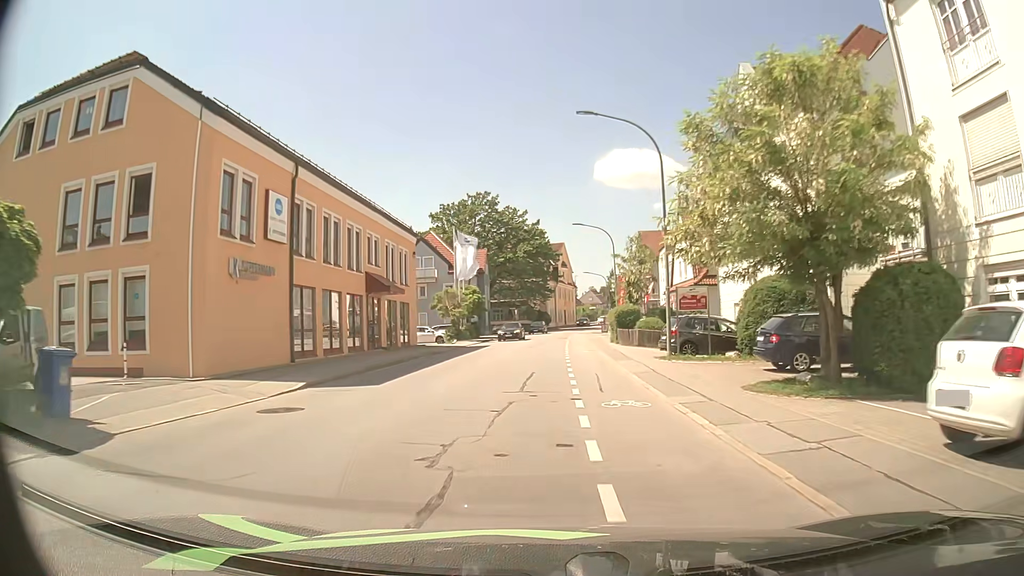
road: tertiary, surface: asphalt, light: Day
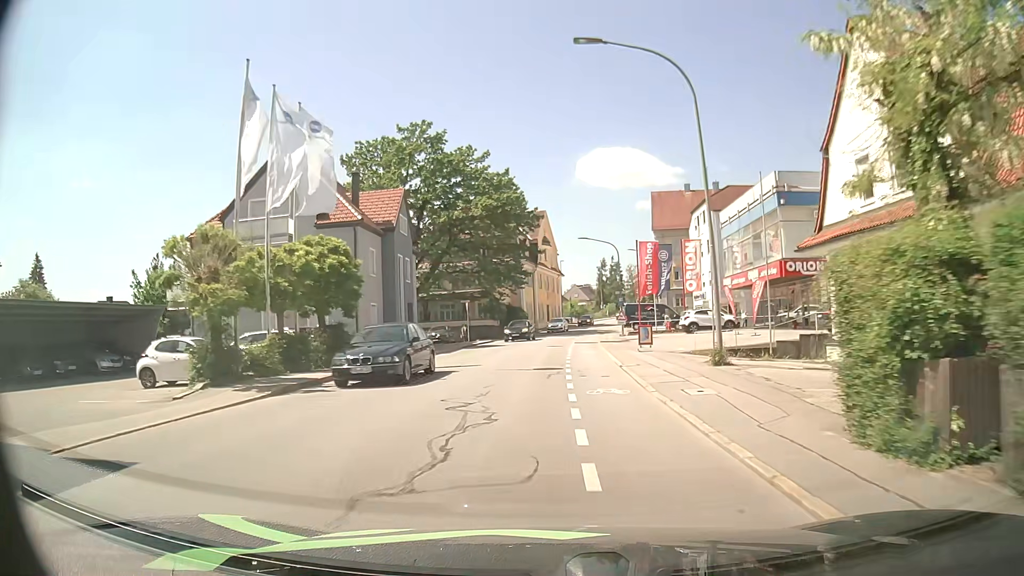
(+0.7, +35.5) m; +2°
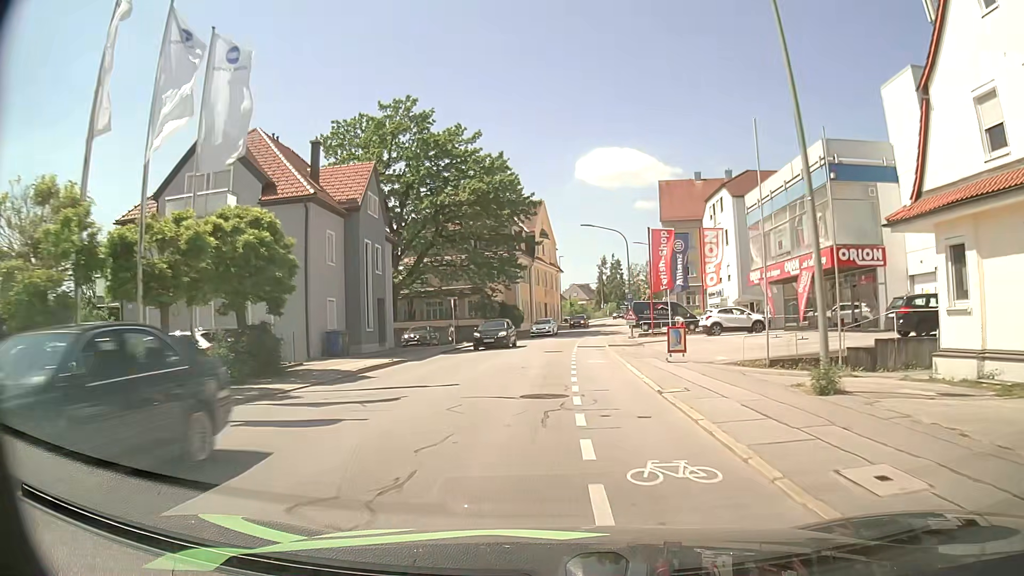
(0.0, +6.9) m; +1°
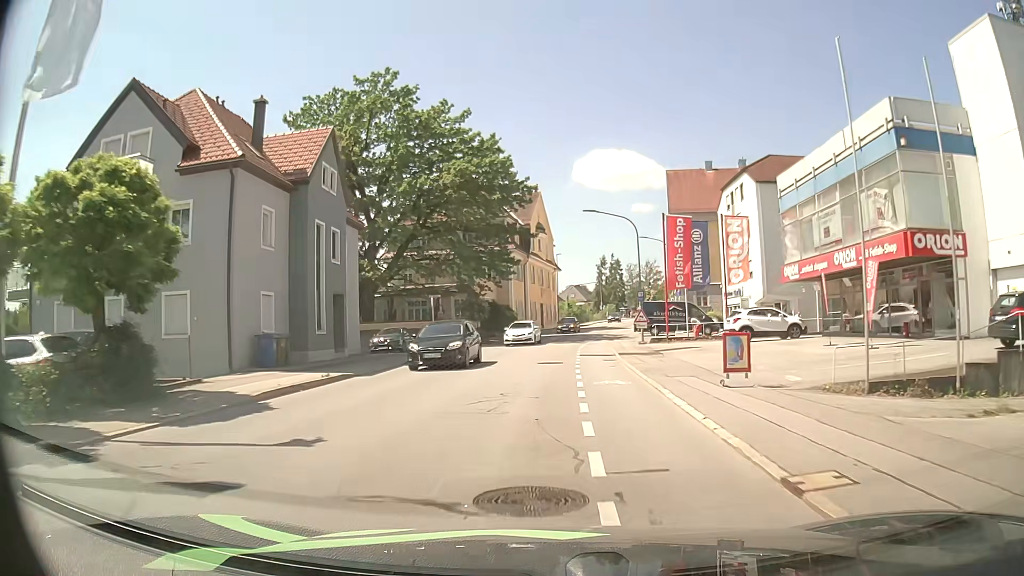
(0.0, +6.7) m; -1°
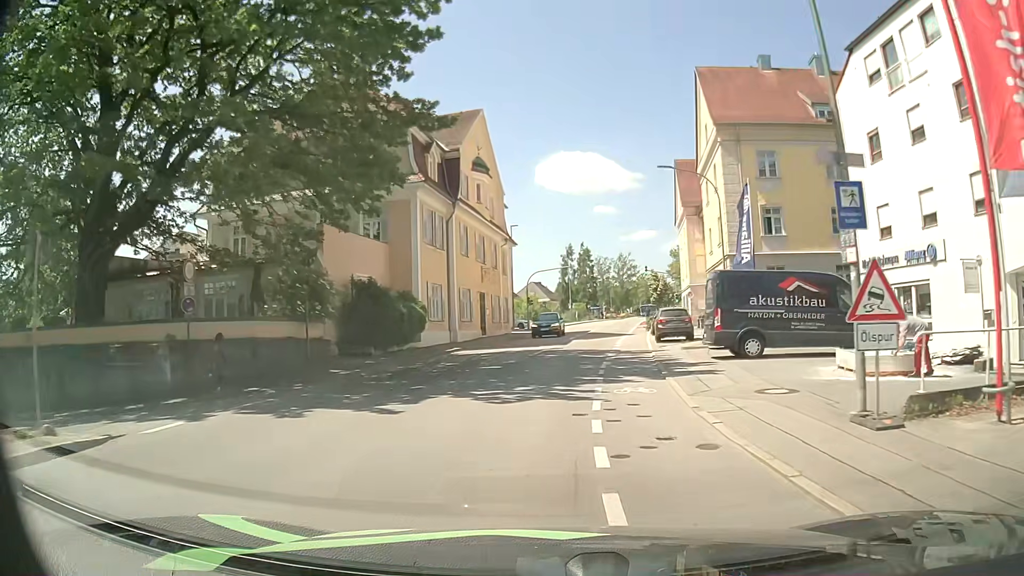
(+0.9, +29.9) m; +4°
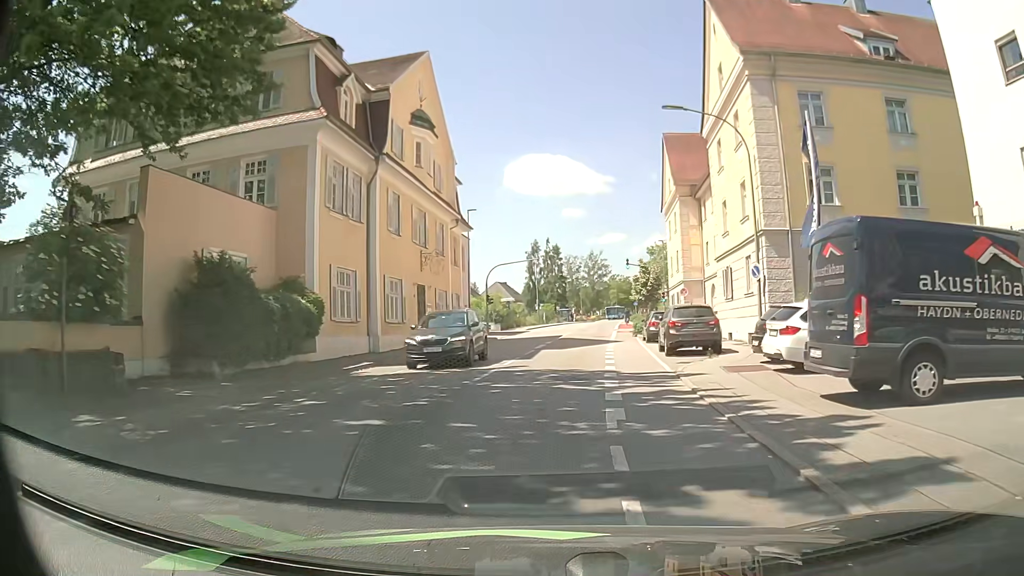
(+0.2, +10.4) m; +2°
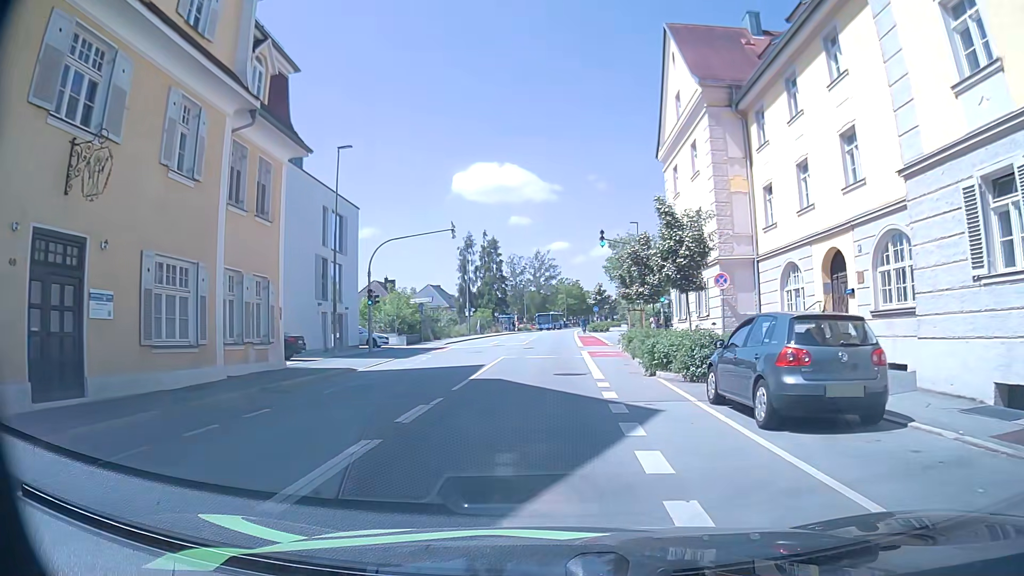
(+1.2, +22.8) m; +4°
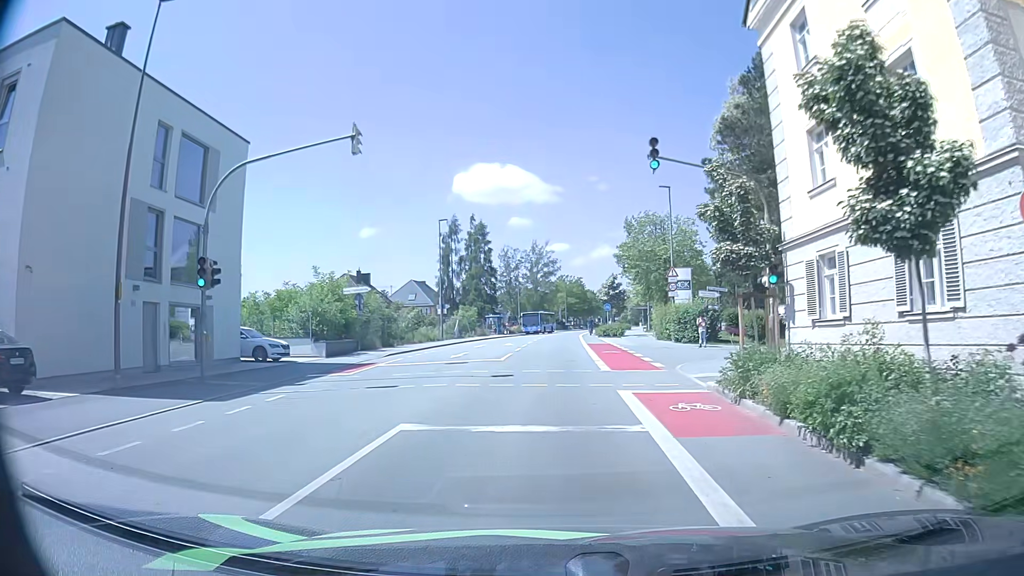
(+0.4, +17.6) m; 0°
(0, +10) (0, +20) (+1, +30) (+1, +40) (+1, +50) (+2, +60) (+3, +70) (+4, +80) (+5, +90) (+7, +100) m
